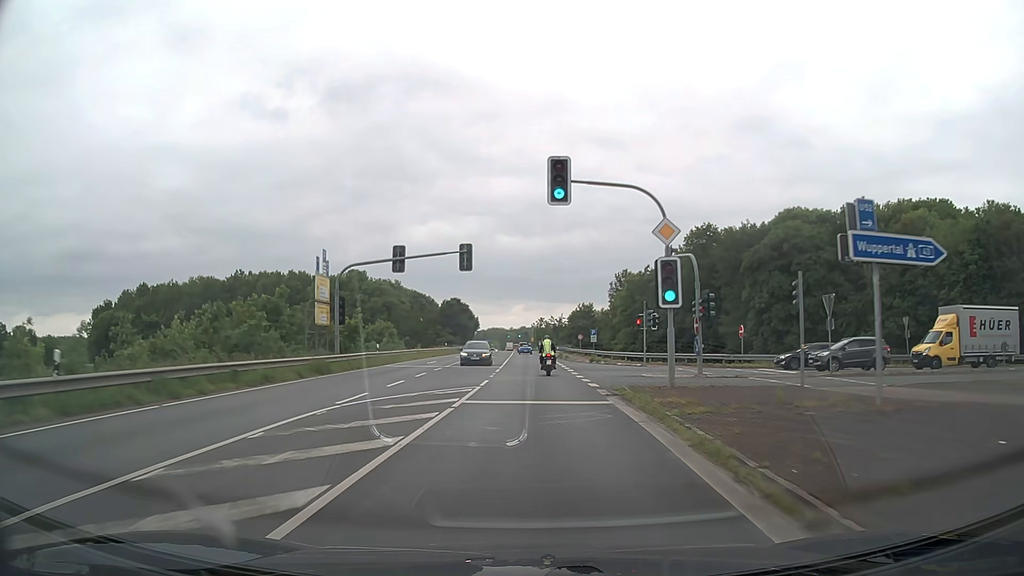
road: secondary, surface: asphalt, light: Day
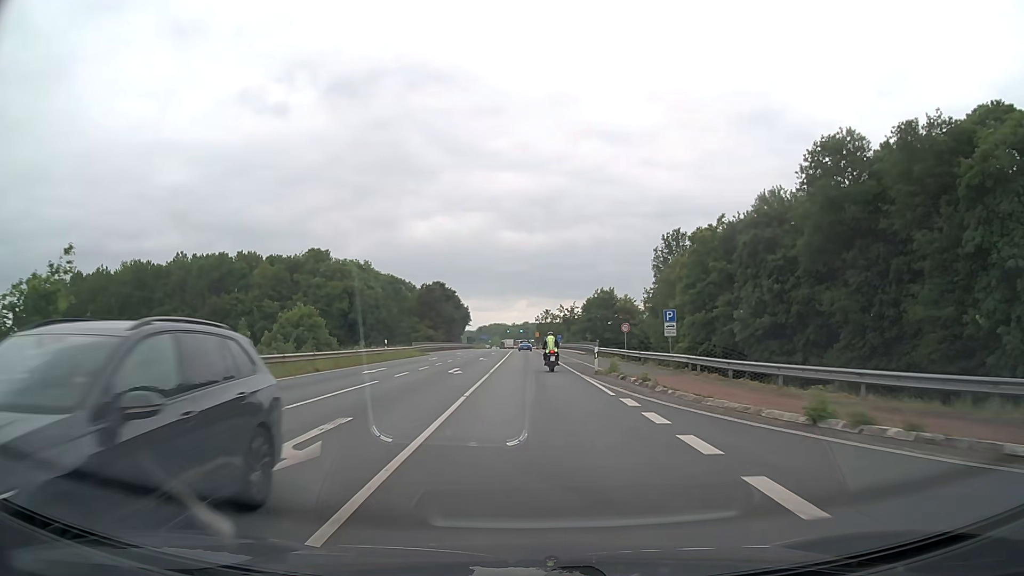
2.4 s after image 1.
(-0.1, +37.3) m; 0°
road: primary
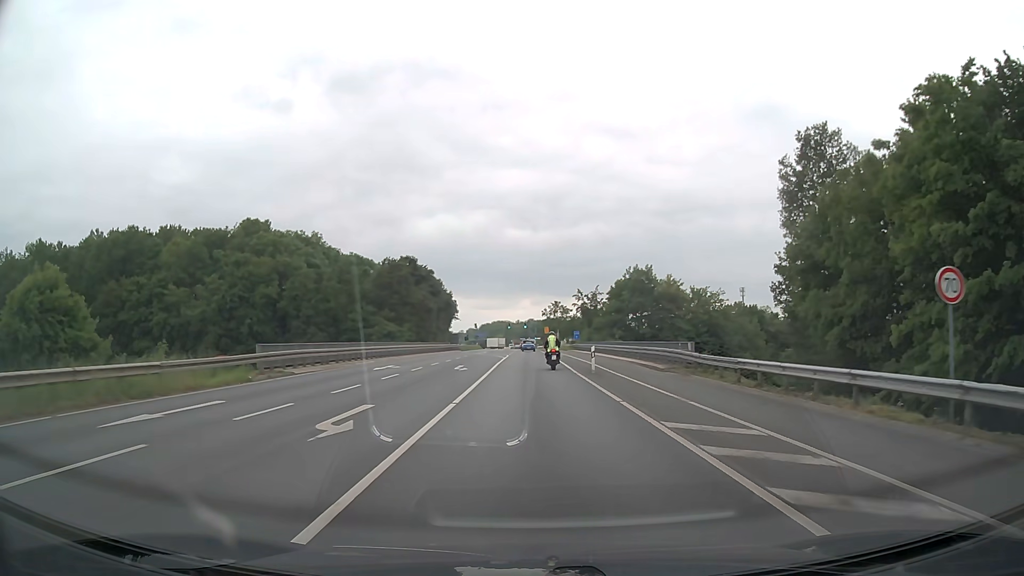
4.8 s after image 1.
(-0.2, +37.9) m; -1°
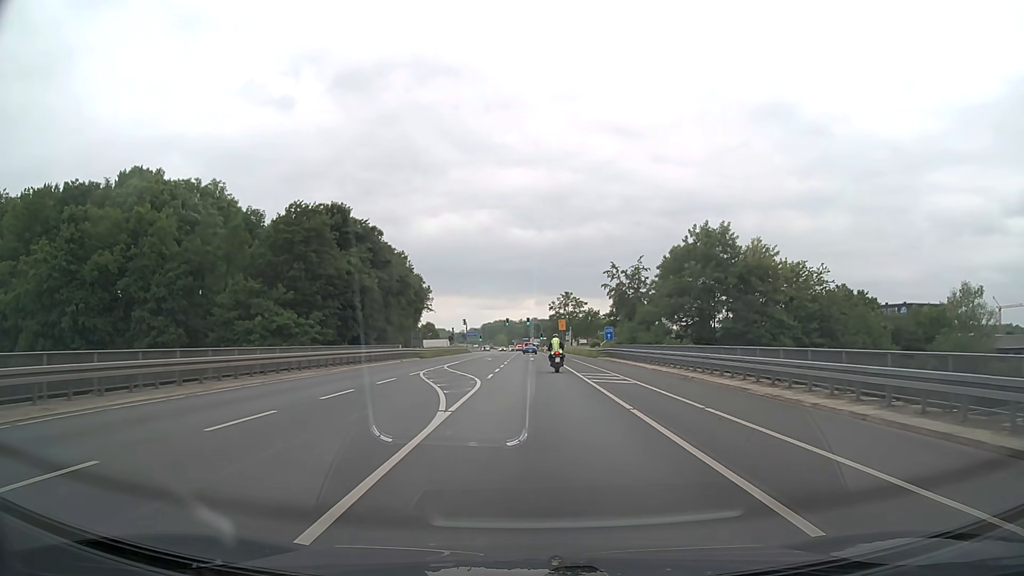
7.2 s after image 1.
(0.0, +37.3) m; 0°
